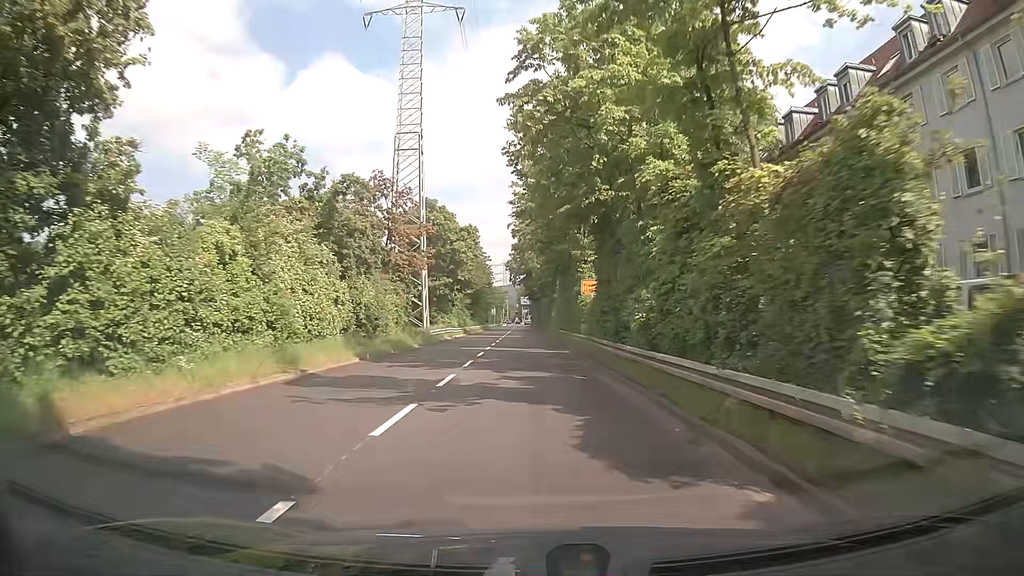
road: trunk_link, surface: asphalt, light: Day
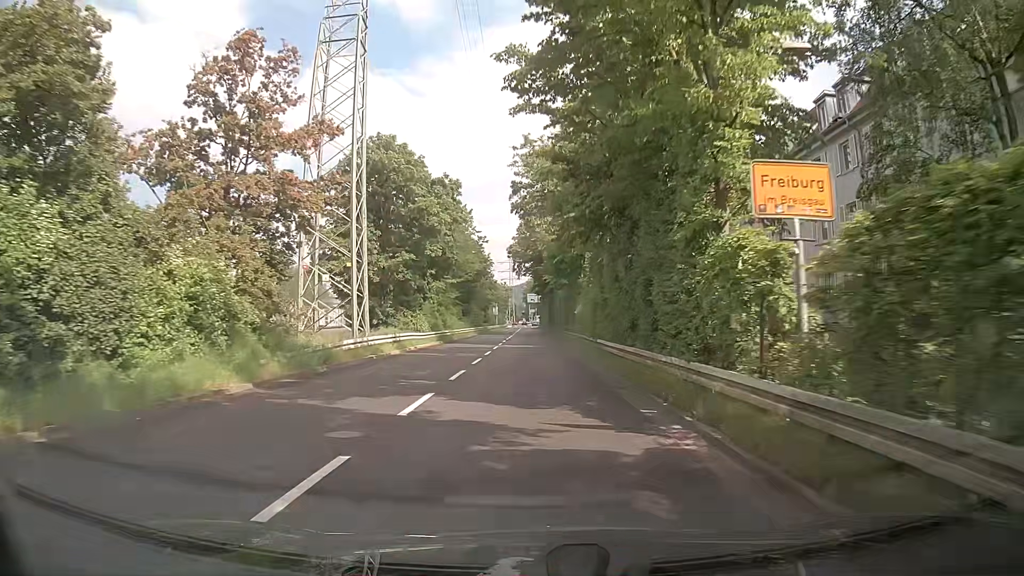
(-0.2, +22.4) m; -1°
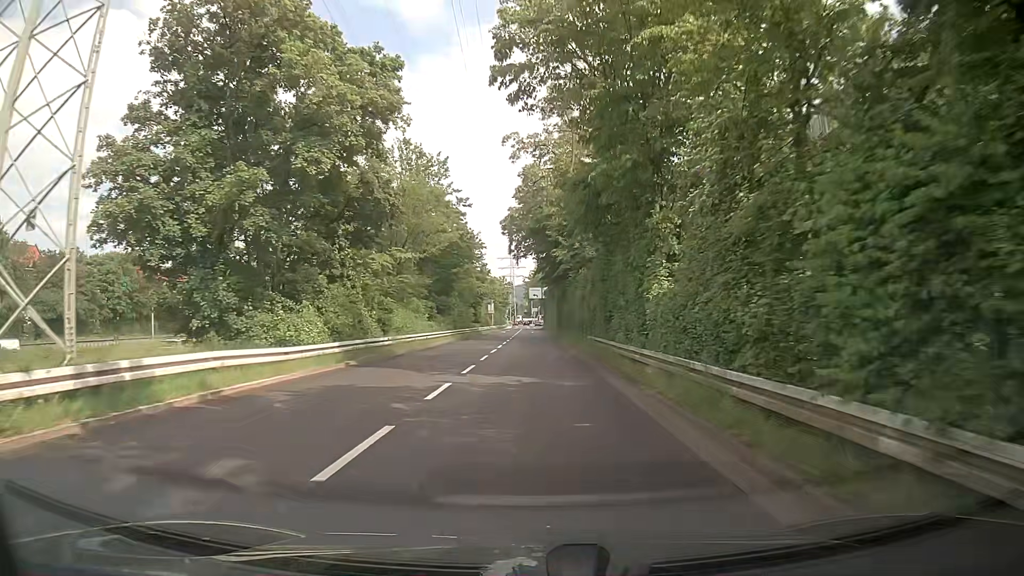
(+0.1, +22.1) m; 0°
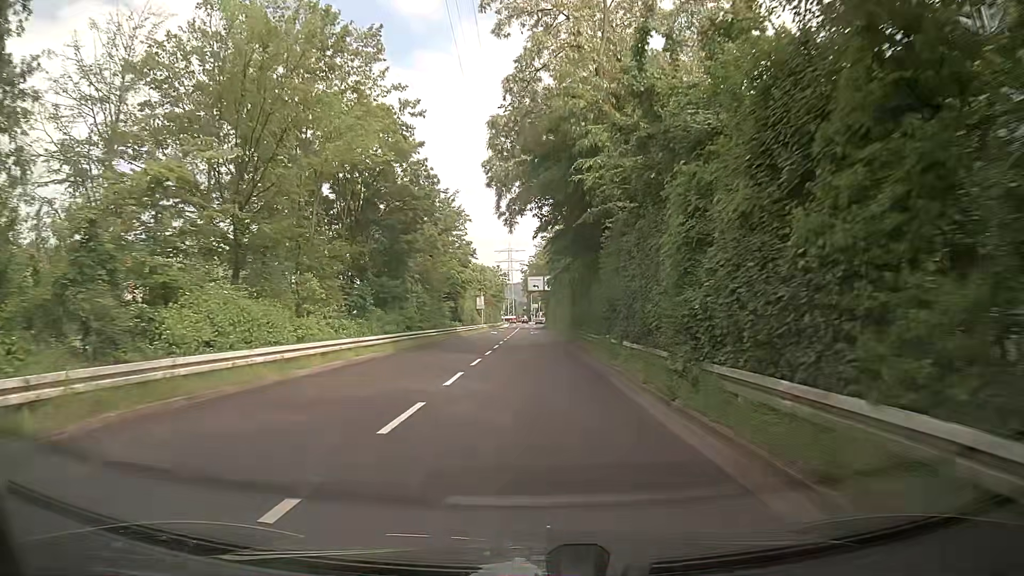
(+0.1, +21.8) m; +1°
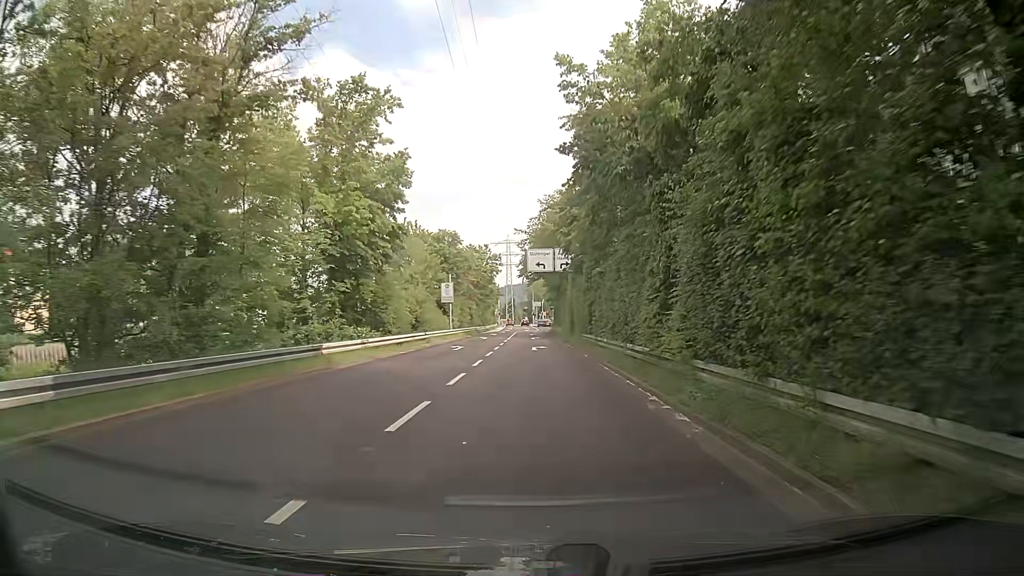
(-0.5, +35.9) m; 0°
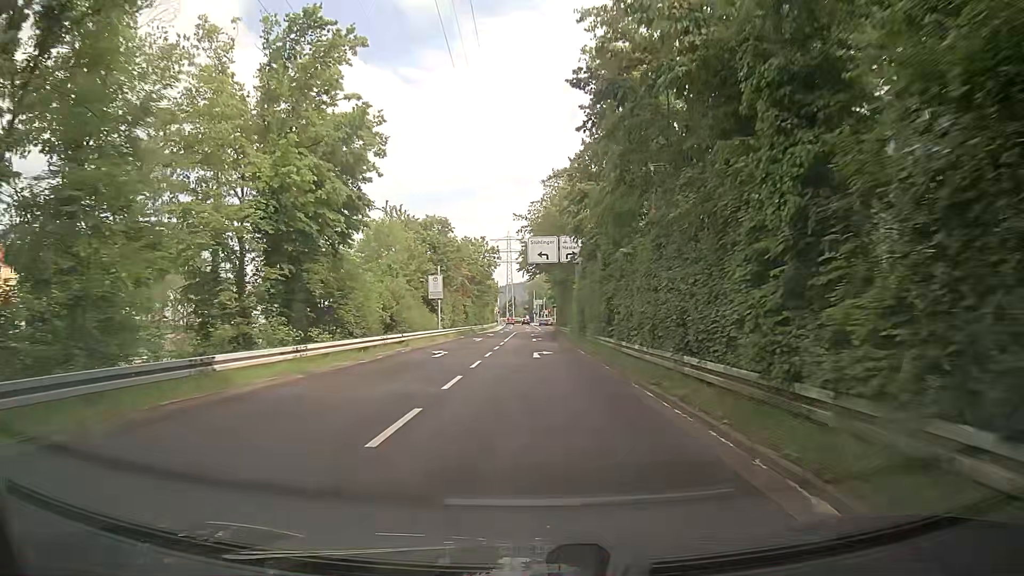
(-0.1, +7.1) m; 0°
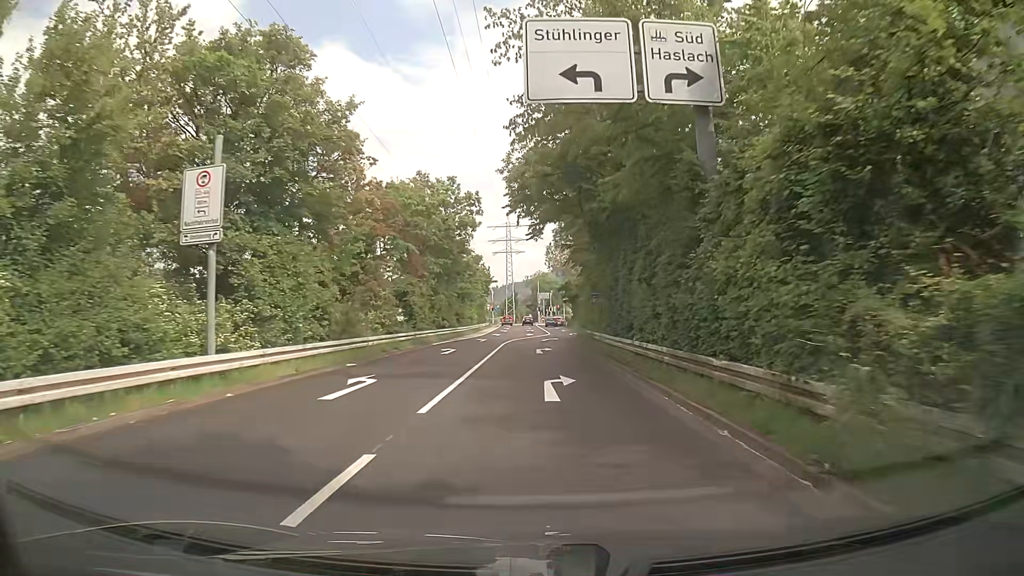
(-0.4, +33.6) m; 0°
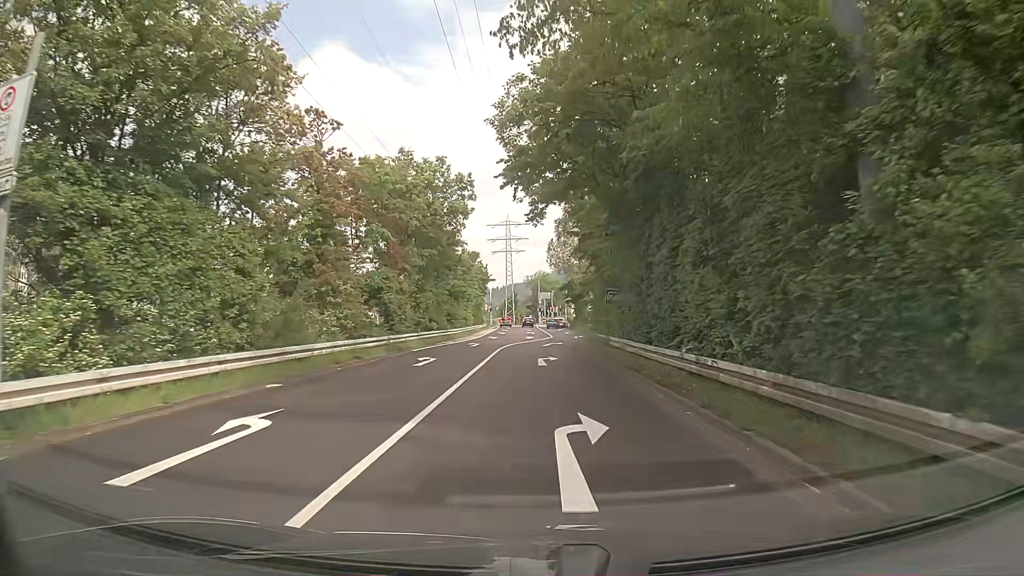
(-0.1, +6.2) m; -1°
